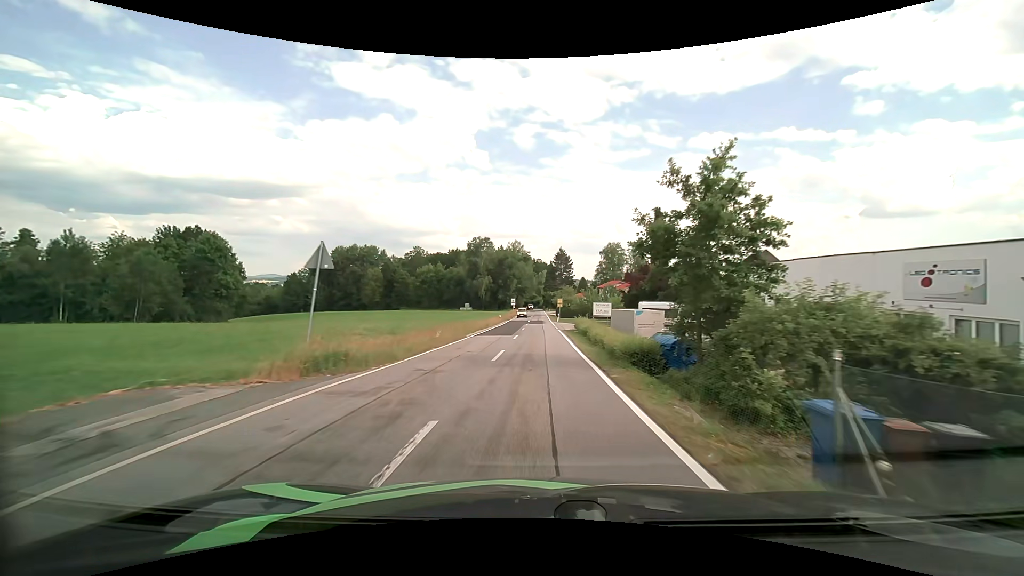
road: tertiary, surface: asphalt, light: Day
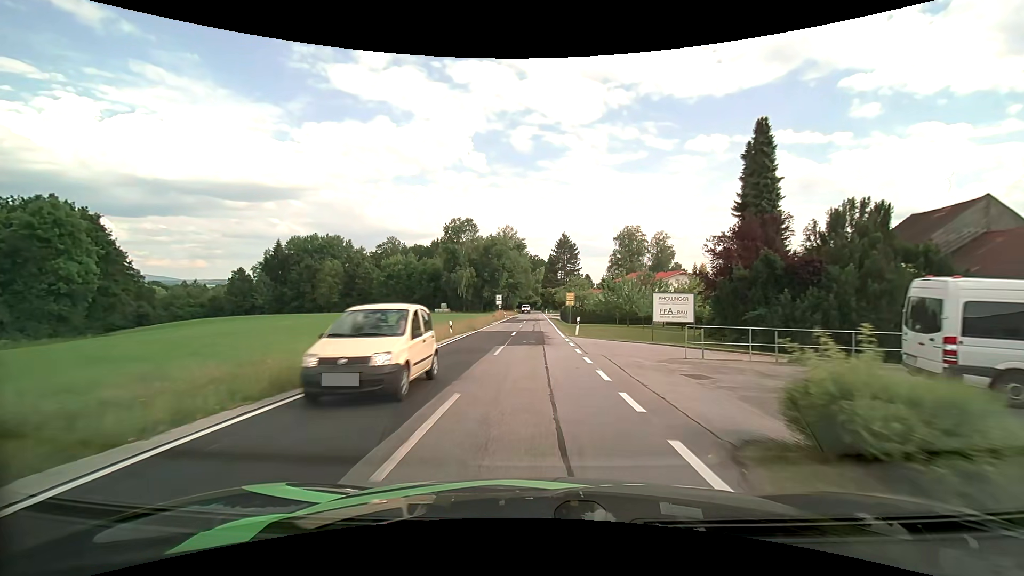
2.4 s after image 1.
(+0.1, +33.2) m; 0°
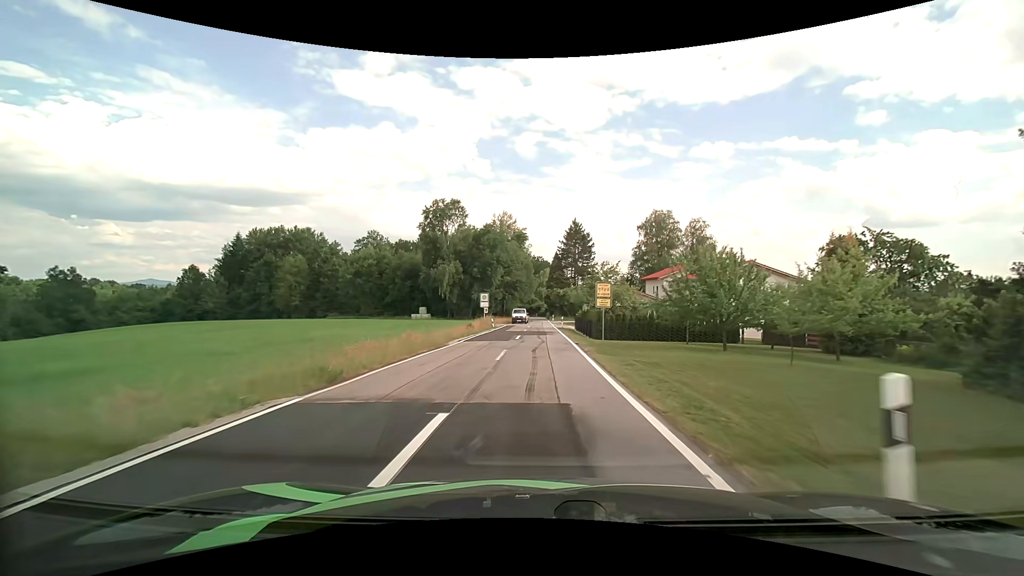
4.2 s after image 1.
(-0.1, +24.6) m; 0°
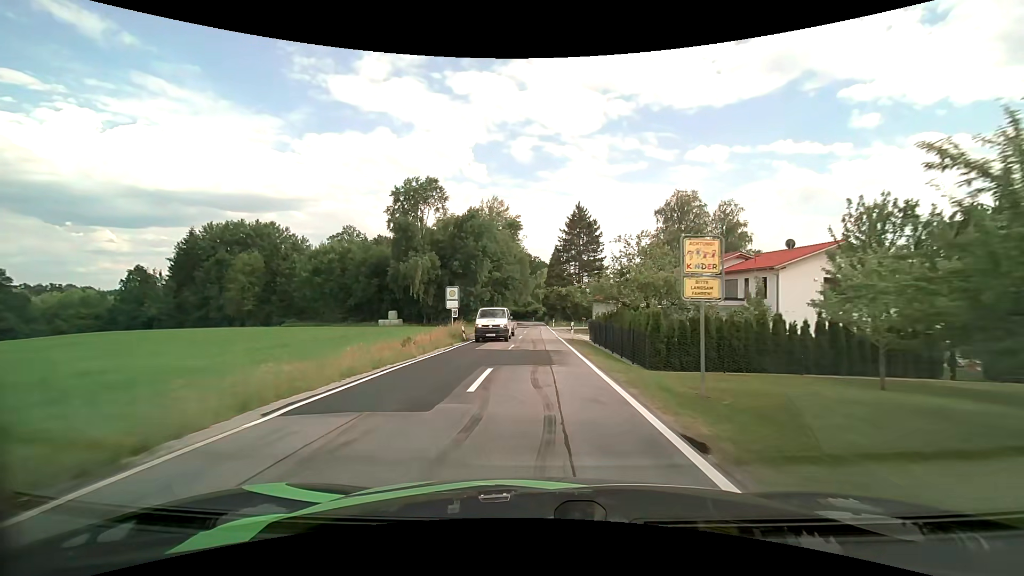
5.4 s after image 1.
(0.0, +17.4) m; 0°
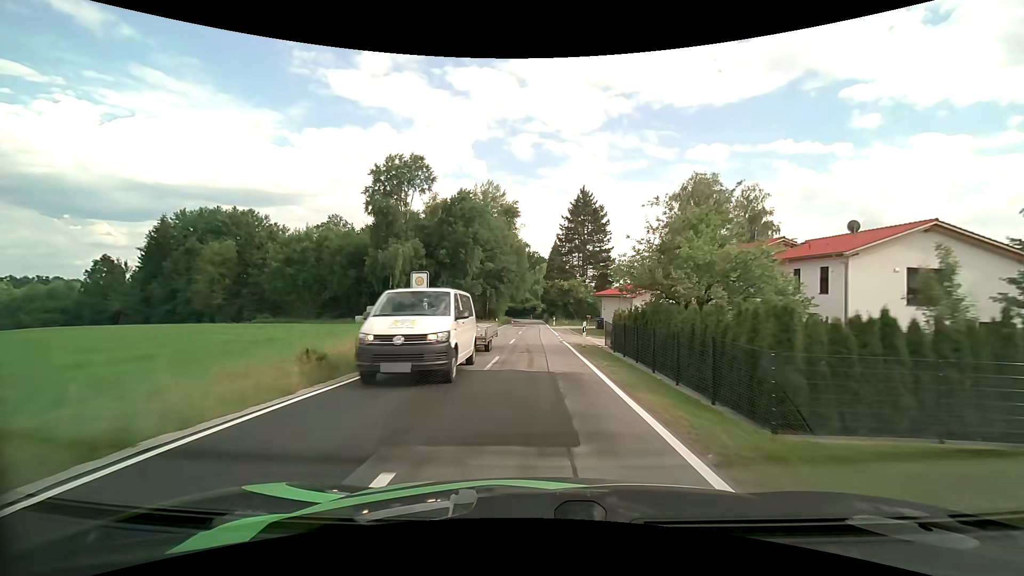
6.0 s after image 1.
(0.0, +8.8) m; 0°
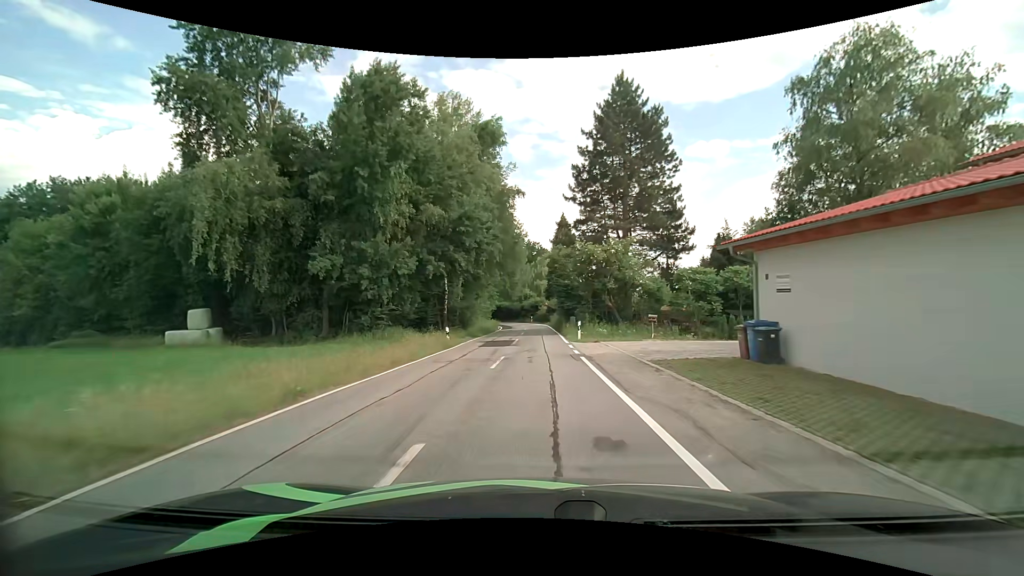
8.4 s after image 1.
(0.0, +33.8) m; 0°
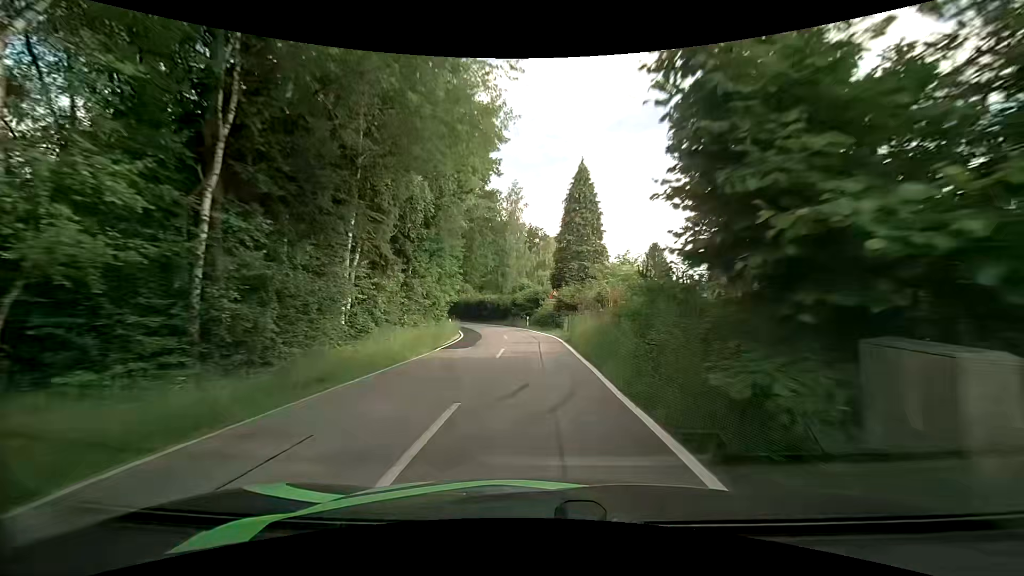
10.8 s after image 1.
(+0.1, +32.5) m; 0°
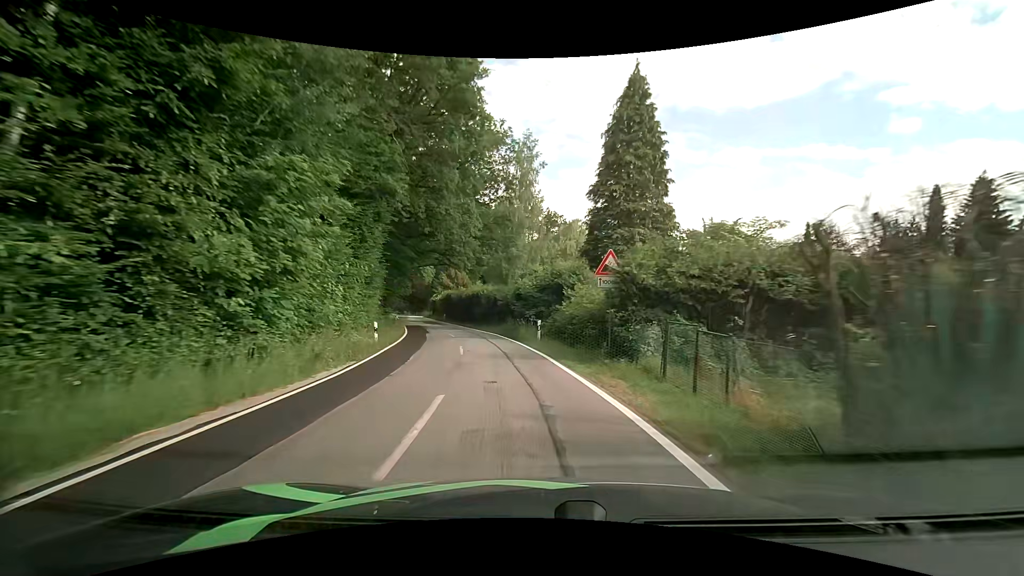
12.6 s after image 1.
(-0.3, +22.8) m; -1°
(-1, +10) (-2, +20) (-4, +30) (-7, +39) (-10, +49) (-13, +58) (-16, +68) (-19, +77) (-22, +87) (-25, +96) m
